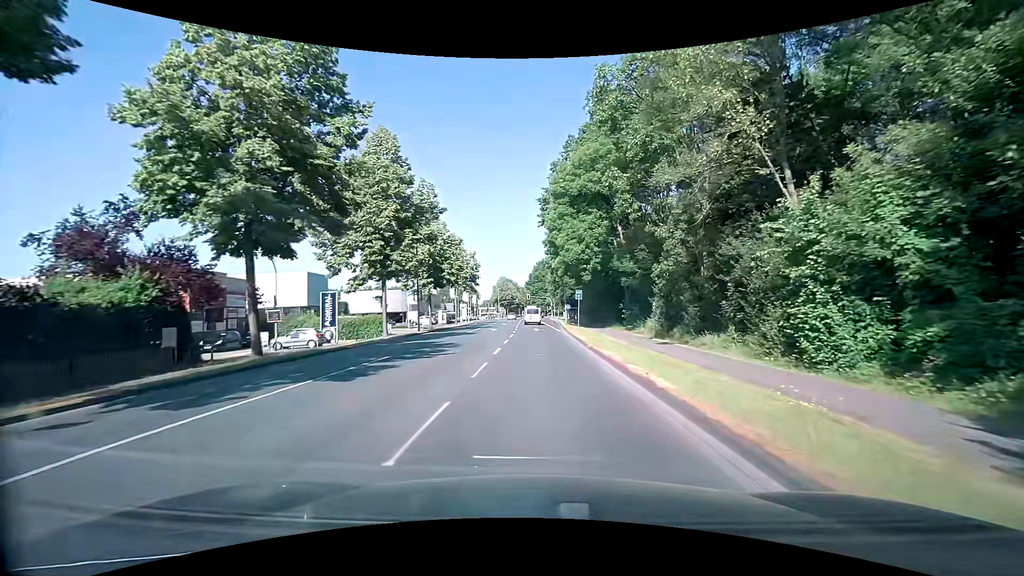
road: secondary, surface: asphalt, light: Day
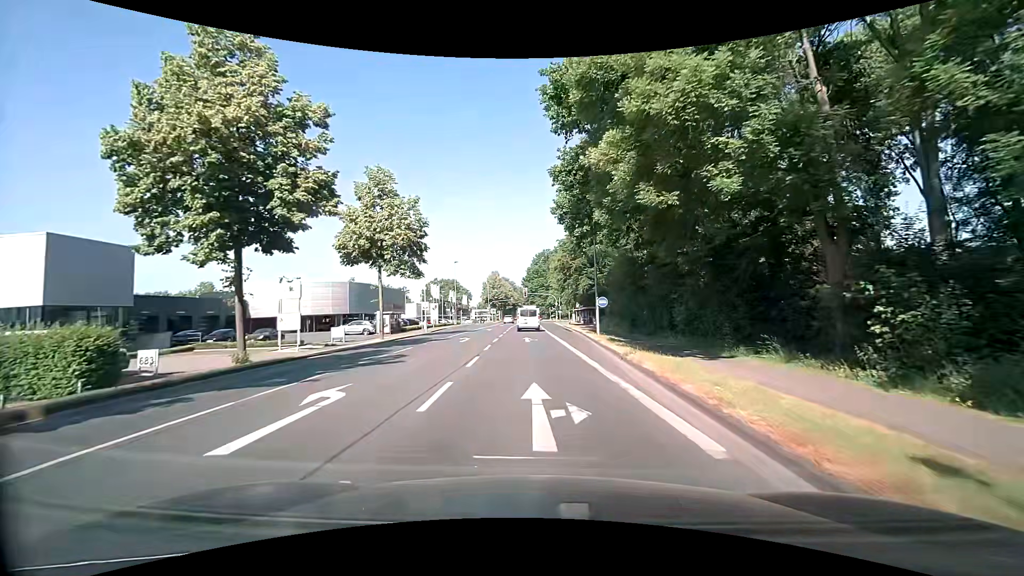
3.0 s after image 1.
(+0.1, +33.1) m; 0°
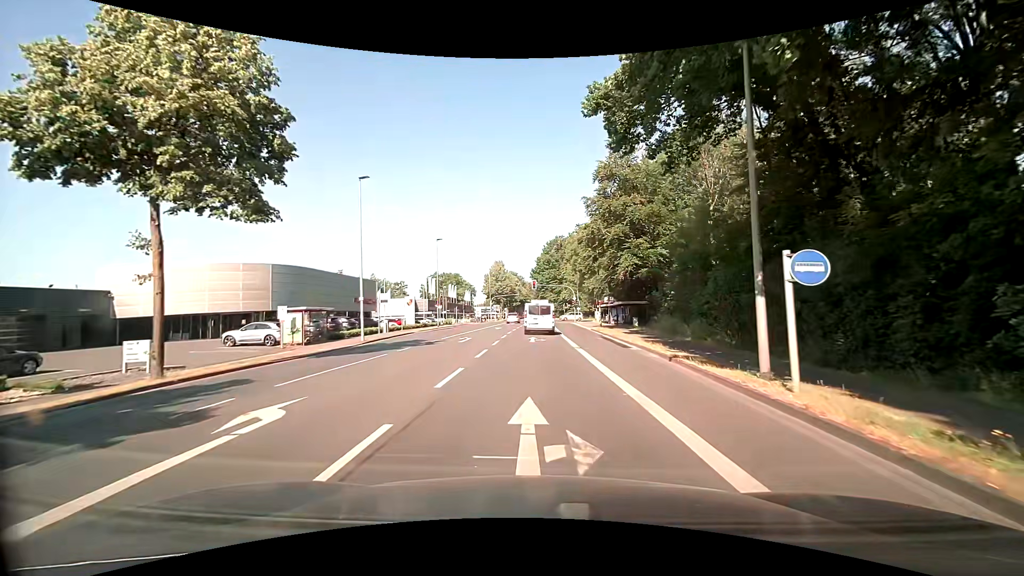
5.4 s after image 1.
(-0.2, +21.9) m; -1°
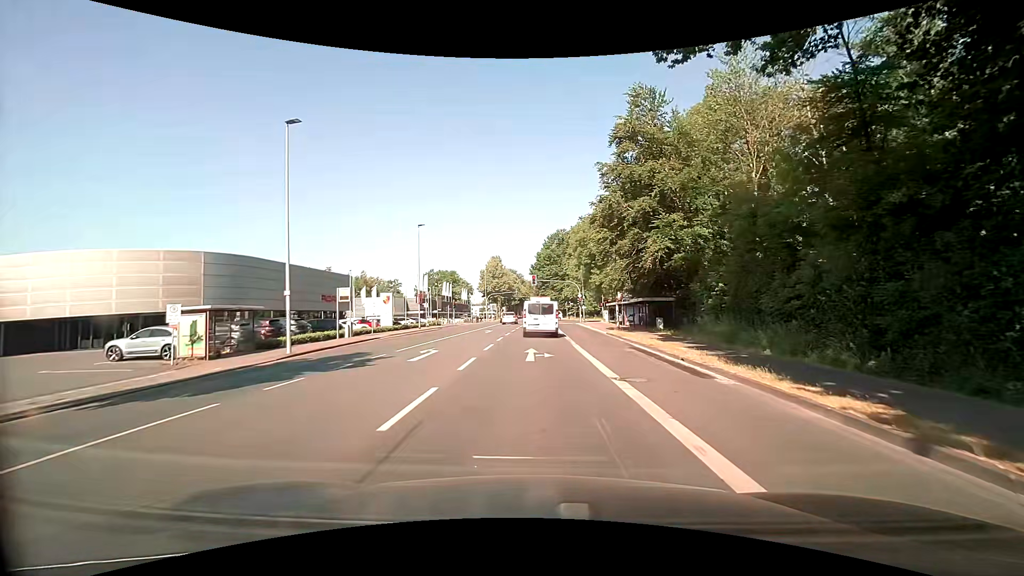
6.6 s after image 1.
(0.0, +9.2) m; +2°
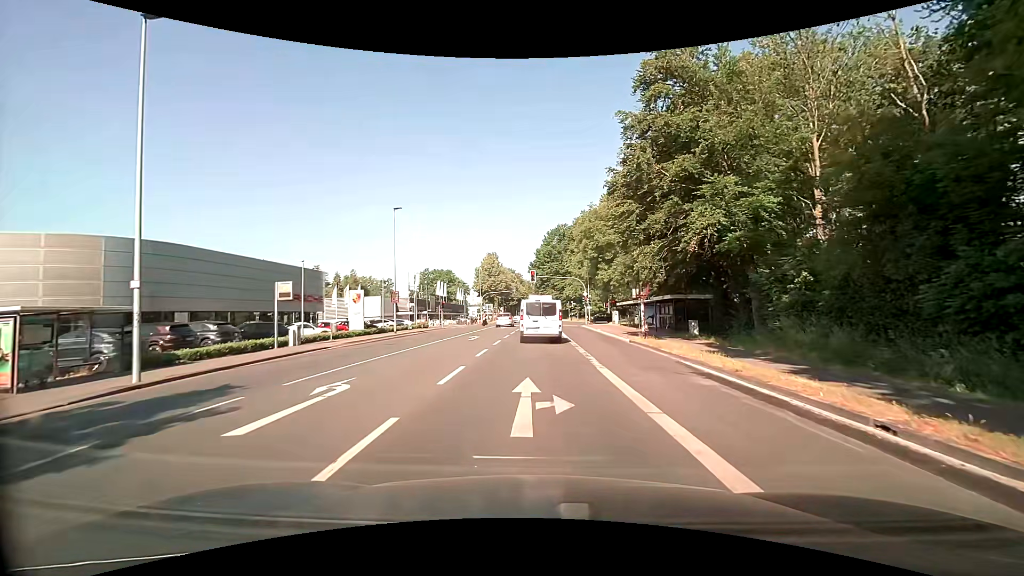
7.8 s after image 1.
(-0.3, +8.2) m; 0°
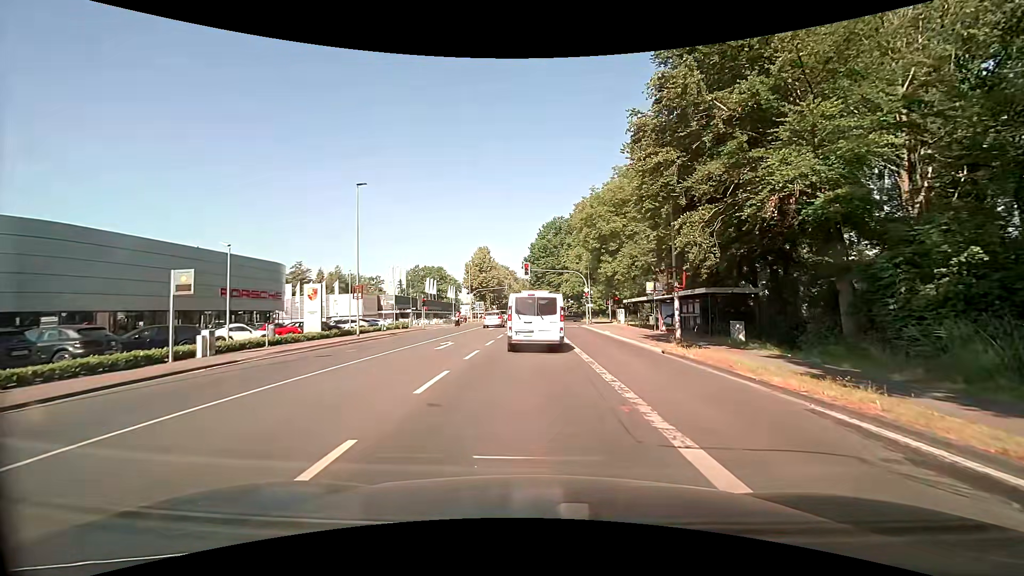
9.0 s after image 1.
(-0.1, +7.1) m; -1°
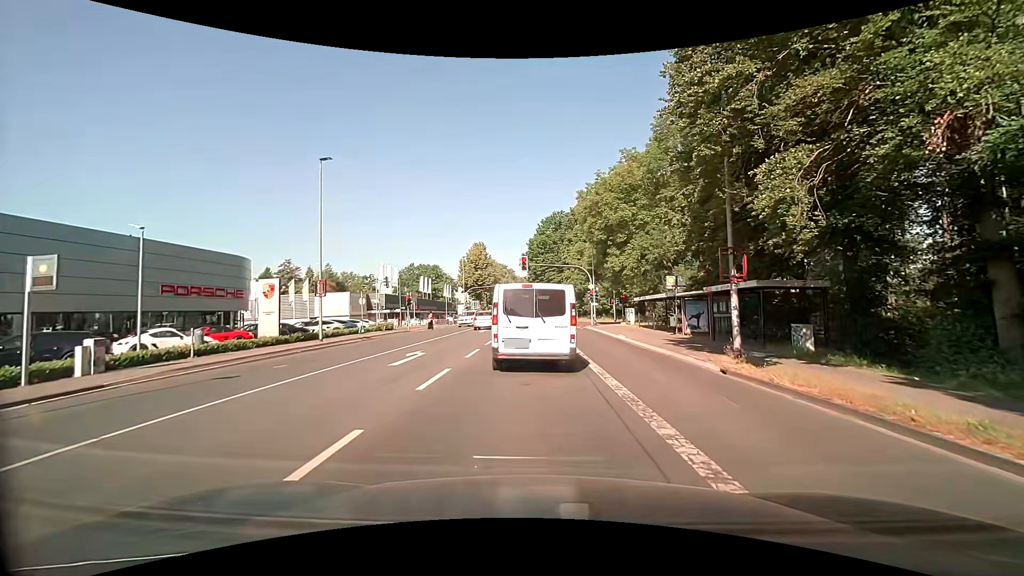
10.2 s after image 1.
(0.0, +5.4) m; +1°
